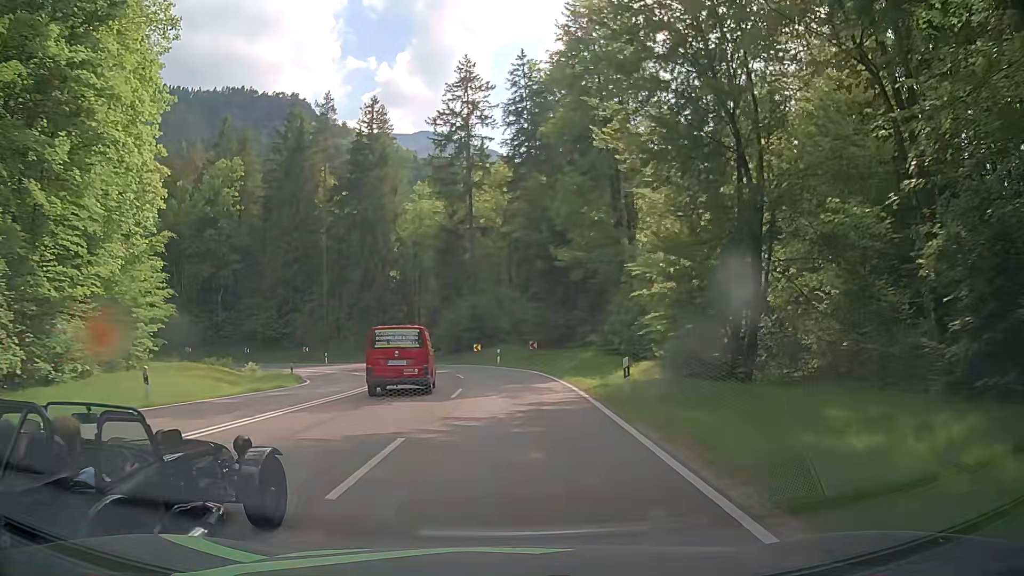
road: primary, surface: asphalt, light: Day
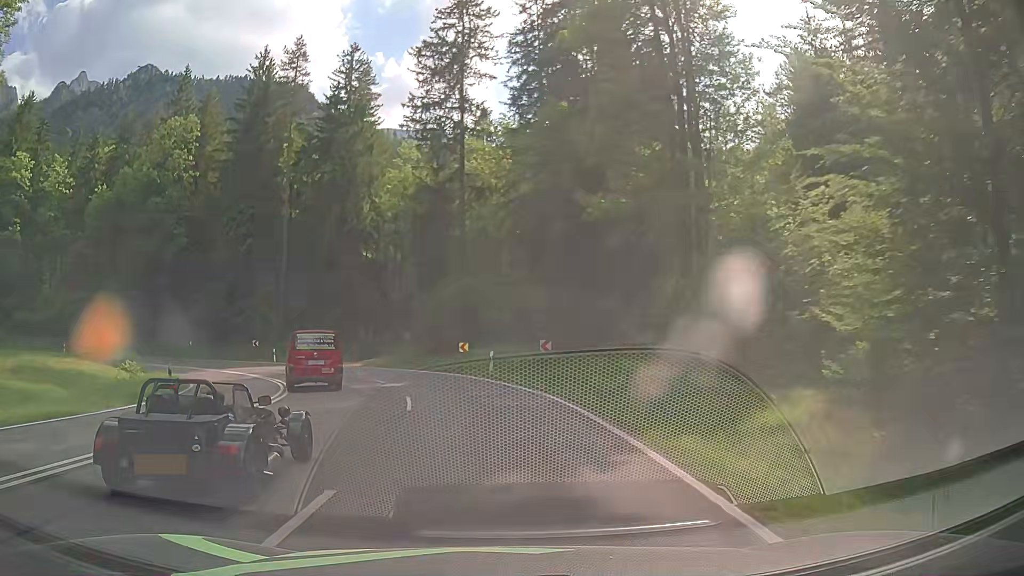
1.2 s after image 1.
(+0.2, +15.8) m; 0°
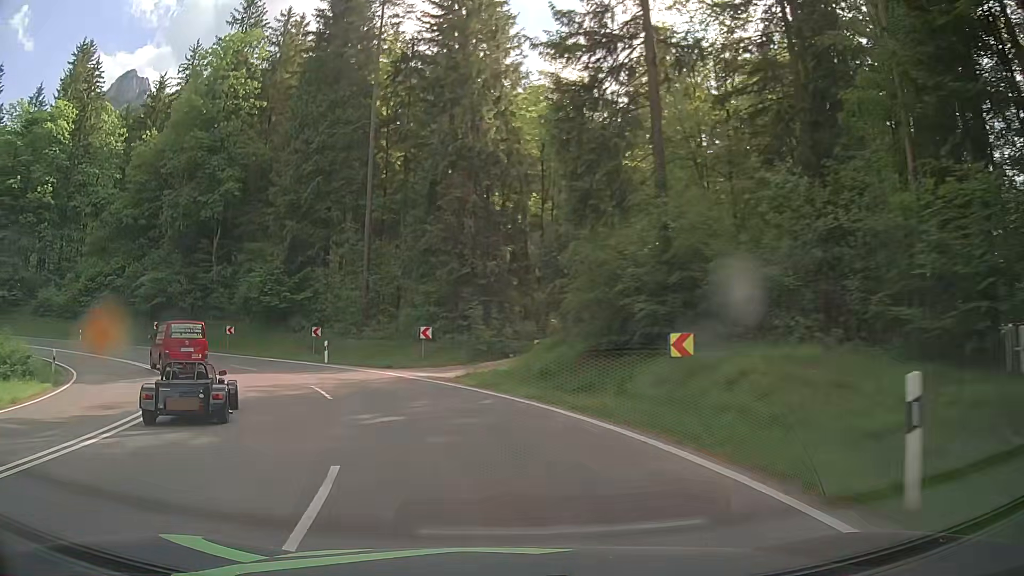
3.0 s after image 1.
(-2.0, +22.9) m; -13°
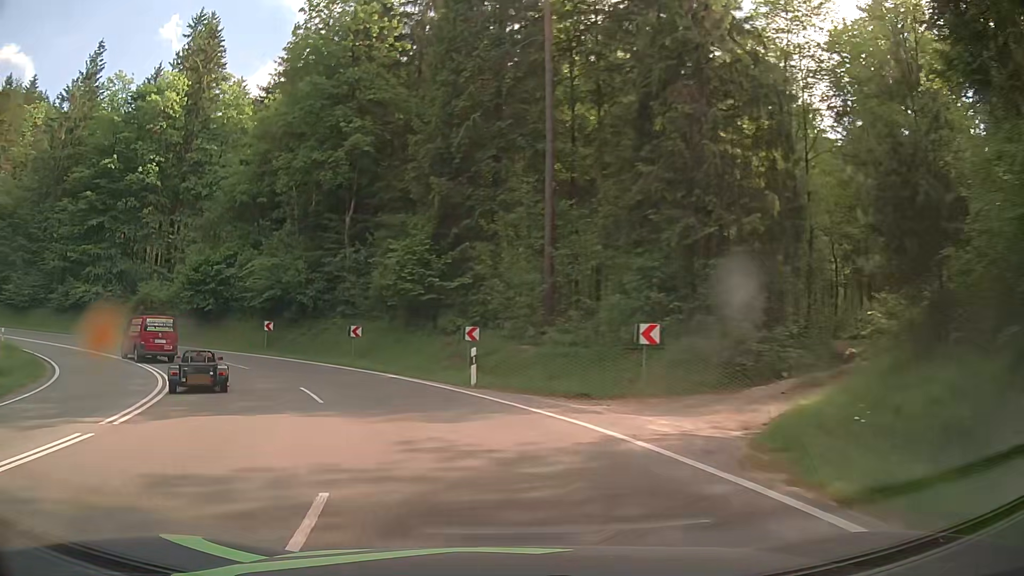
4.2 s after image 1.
(-1.8, +13.5) m; -17°
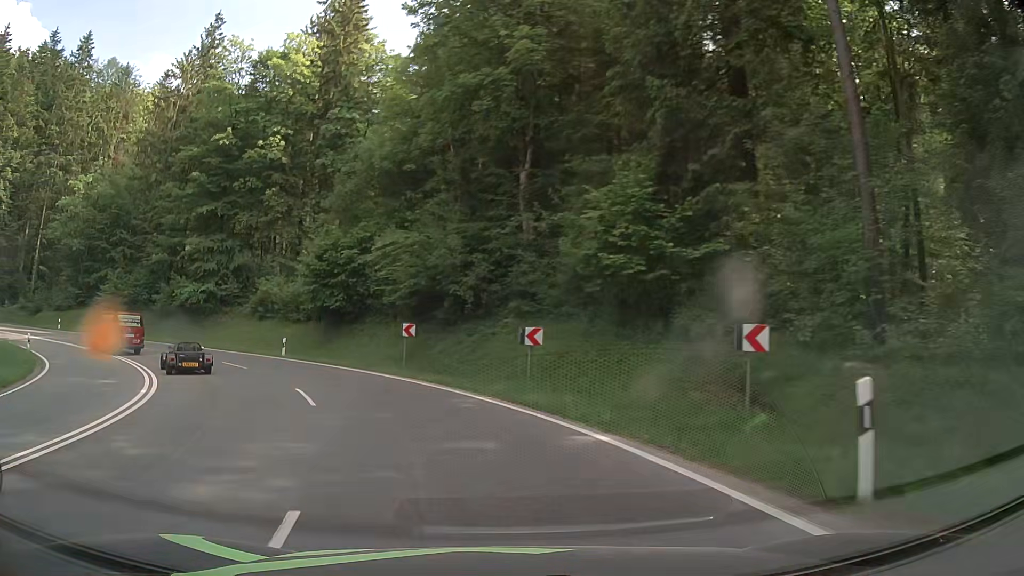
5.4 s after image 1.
(-1.9, +12.9) m; -16°
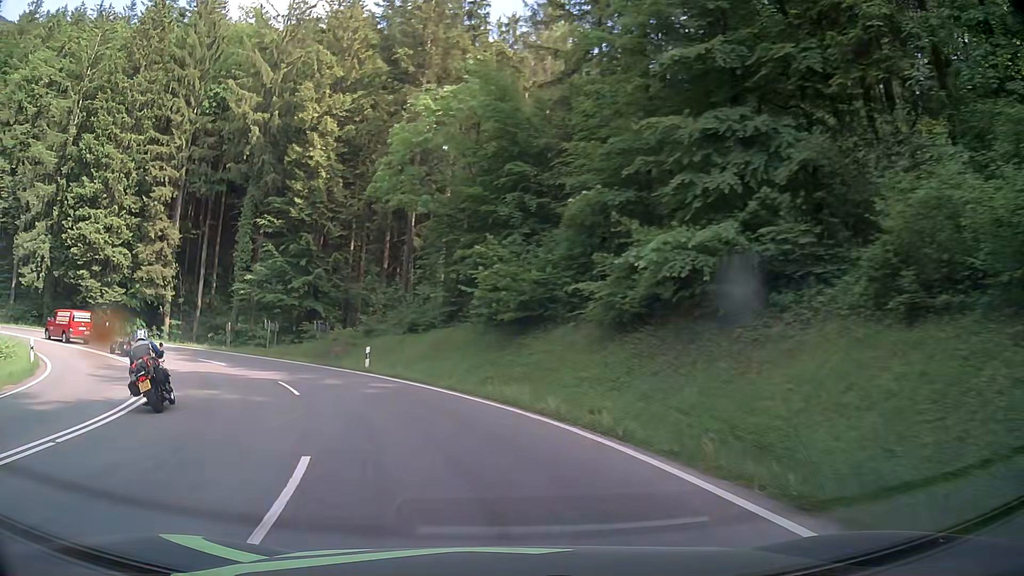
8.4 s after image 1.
(-13.0, +30.9) m; -46°
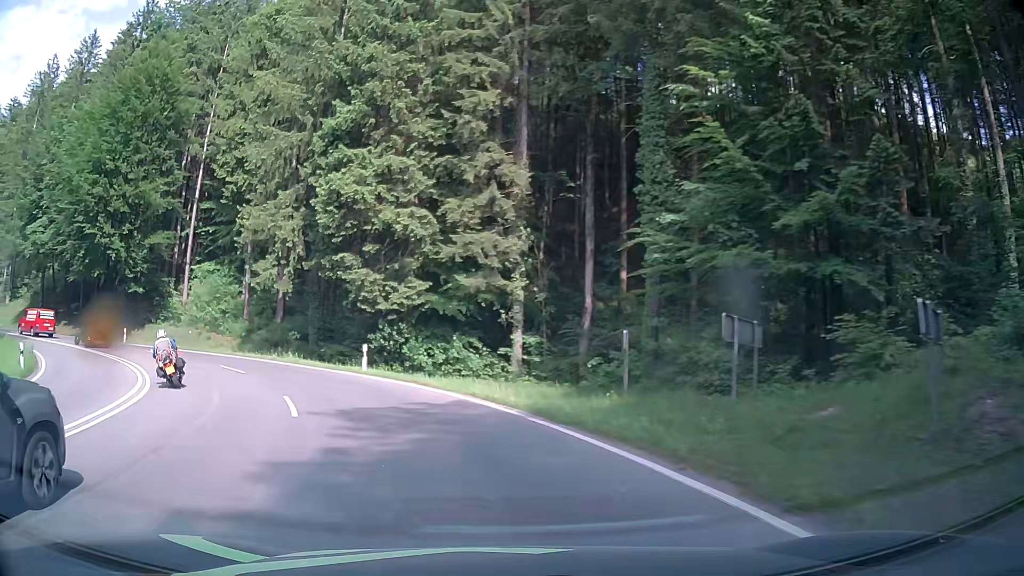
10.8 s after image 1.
(-9.3, +26.8) m; -39°
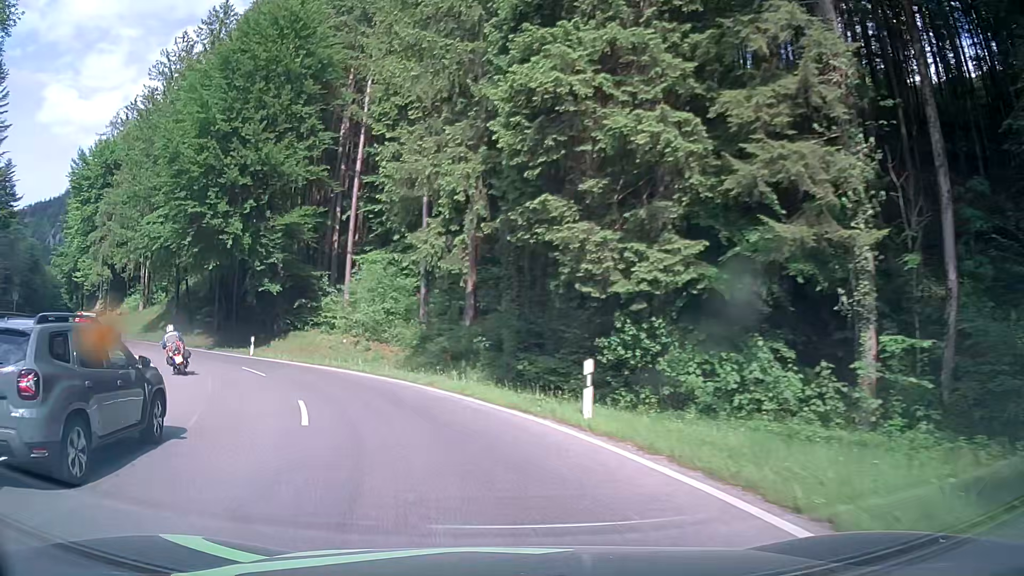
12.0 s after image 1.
(-2.3, +14.0) m; -18°
(-1, +10) (-4, +19) (-10, +28) (-17, +35) (-24, +41) (-32, +48) (-40, +54) (-48, +60) (-55, +67) (-62, +74) m
